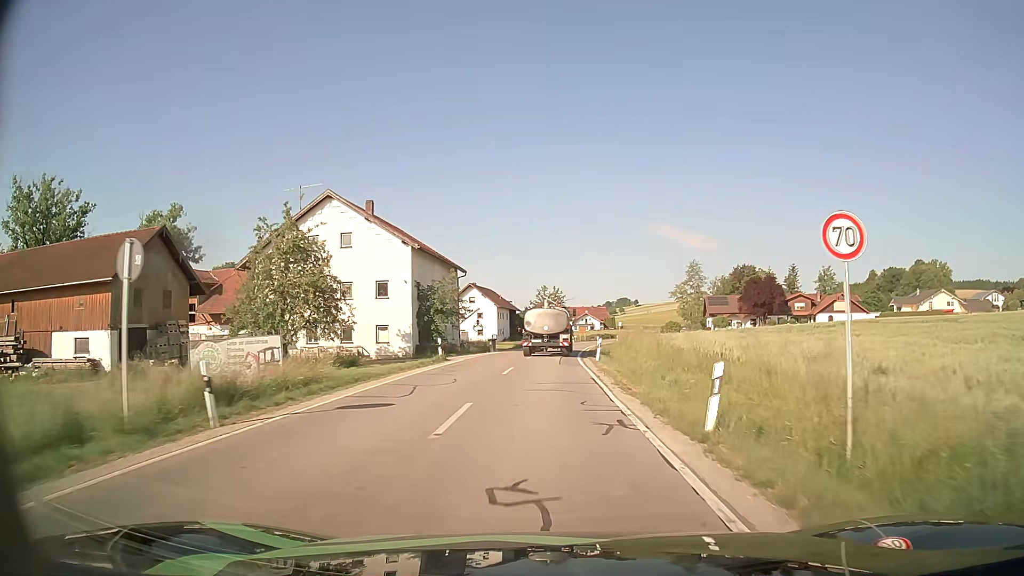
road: secondary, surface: asphalt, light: Day
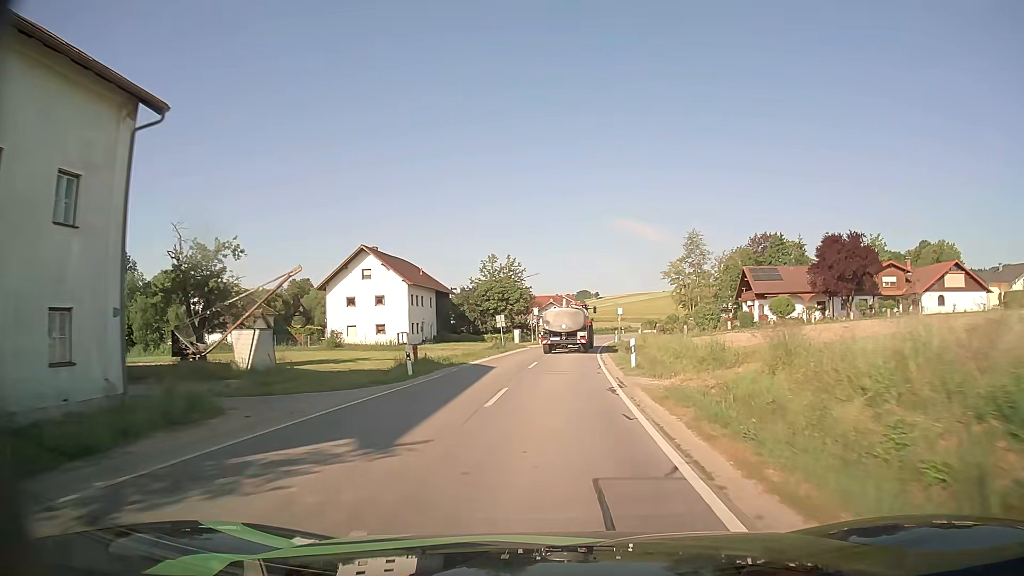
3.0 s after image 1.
(+0.7, +44.5) m; +3°
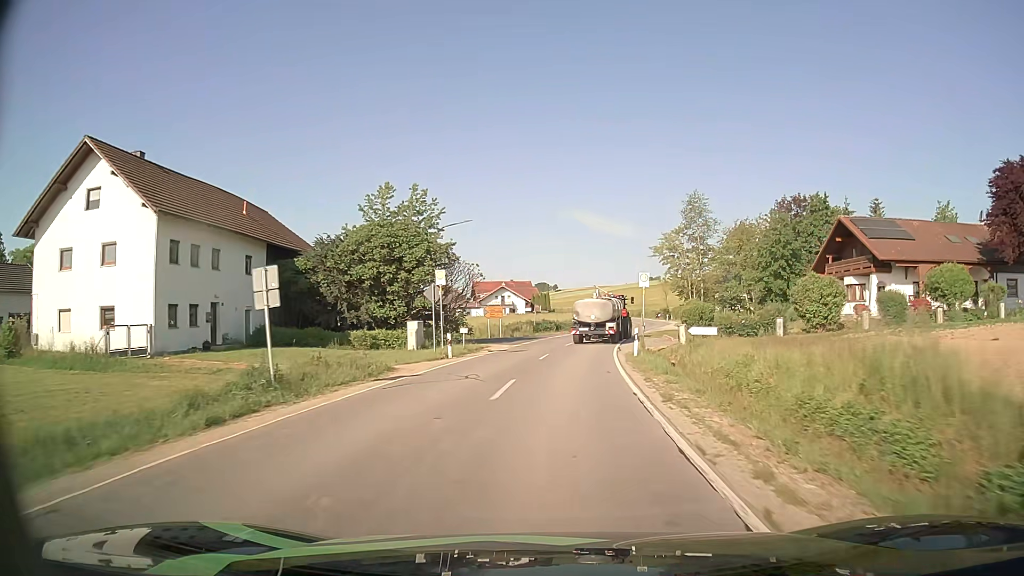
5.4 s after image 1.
(+1.2, +36.0) m; +4°
(0, +10) (0, +20) (+1, +30) (+2, +40) (+4, +50) (+6, +59) (+9, +69) (+12, +79) (+14, +88) (+16, +98) m
